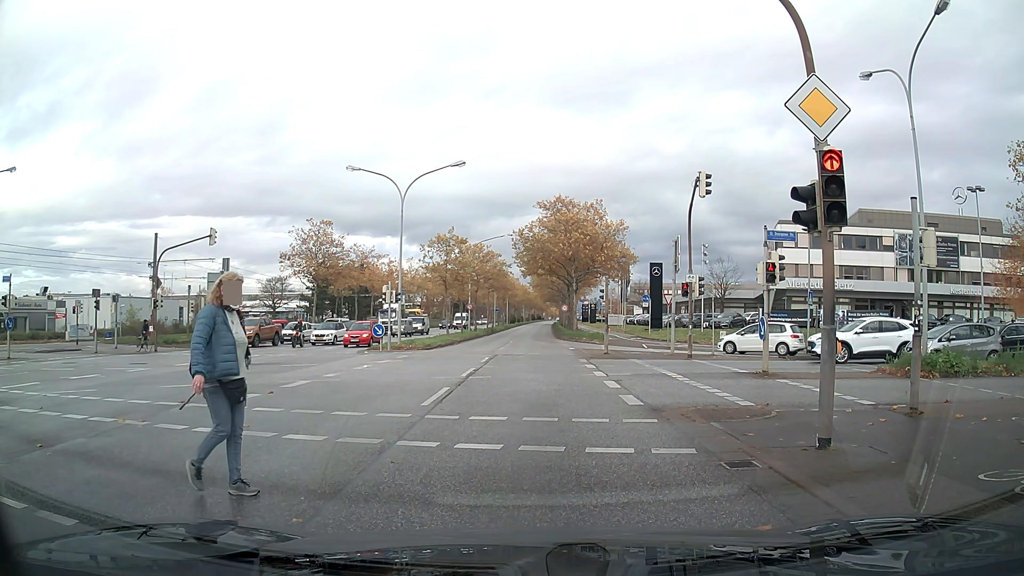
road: primary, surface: asphalt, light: Day
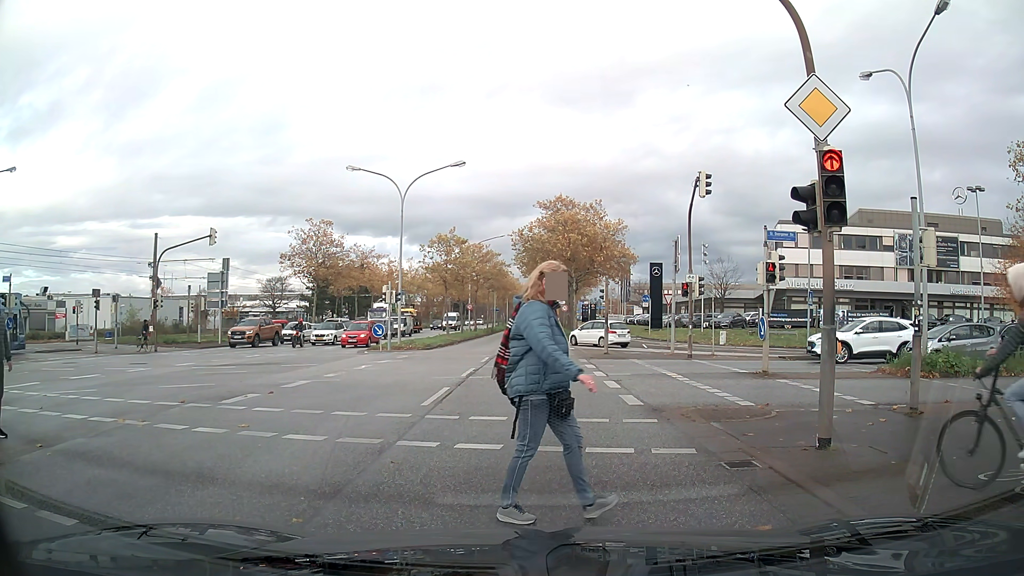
(0.0, 0.0) m; 0°
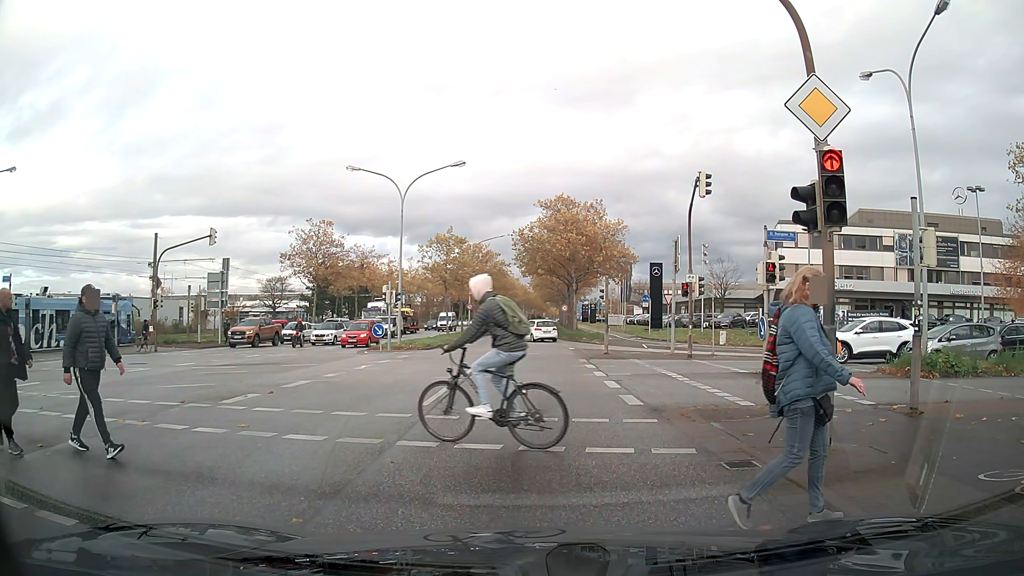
(0.0, 0.0) m; 0°
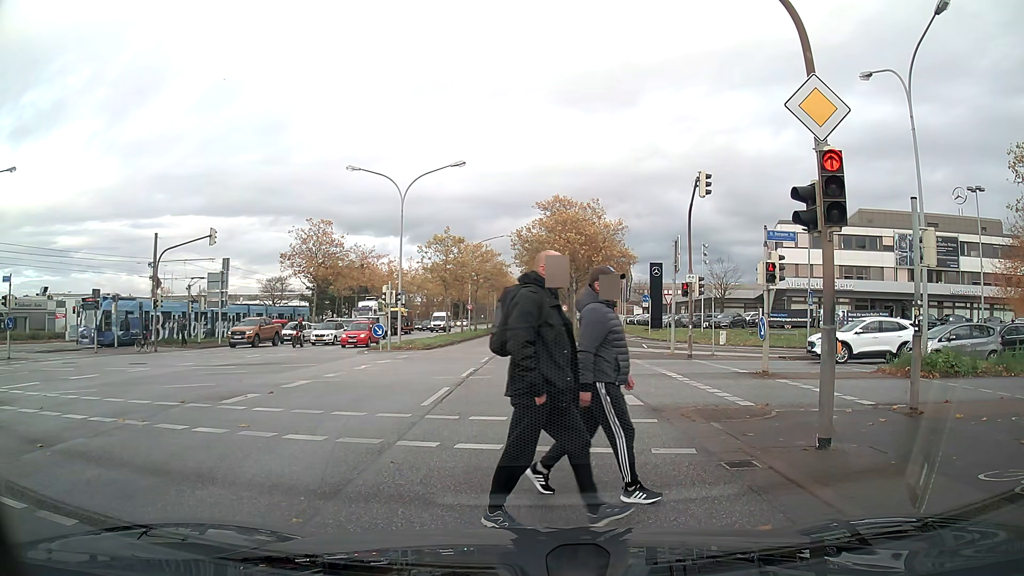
(0.0, 0.0) m; 0°
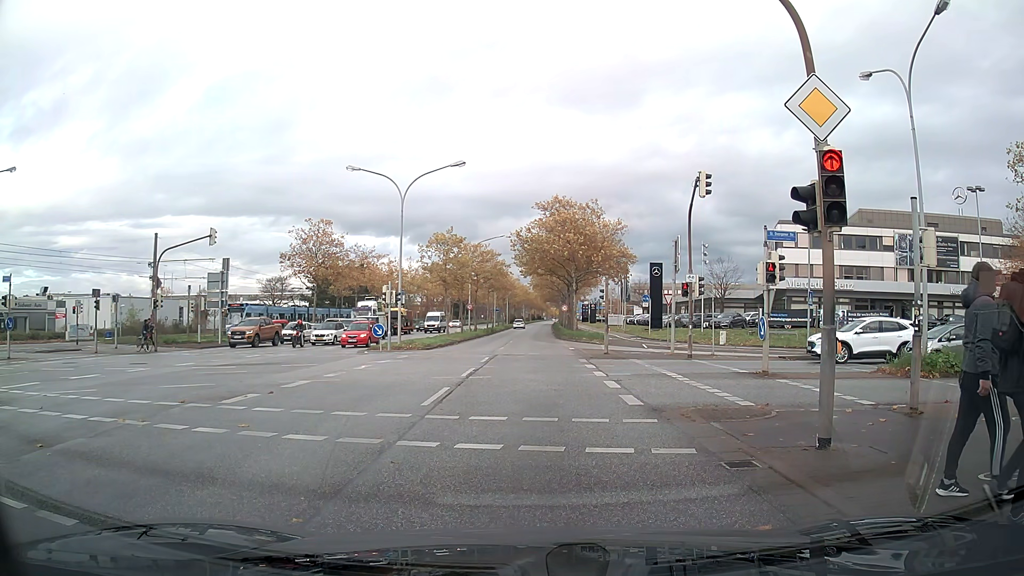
(0.0, 0.0) m; 0°
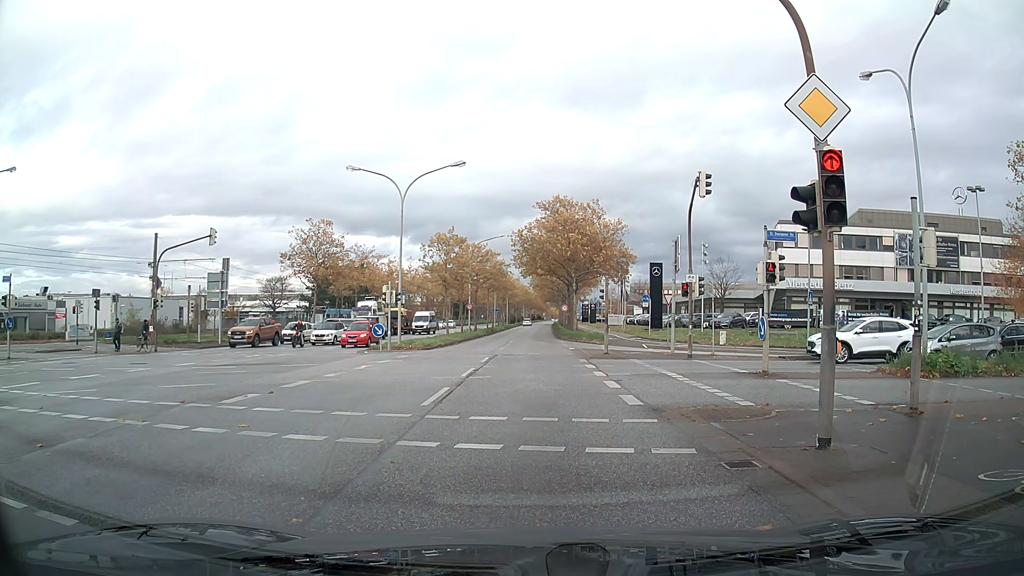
(0.0, 0.0) m; 0°
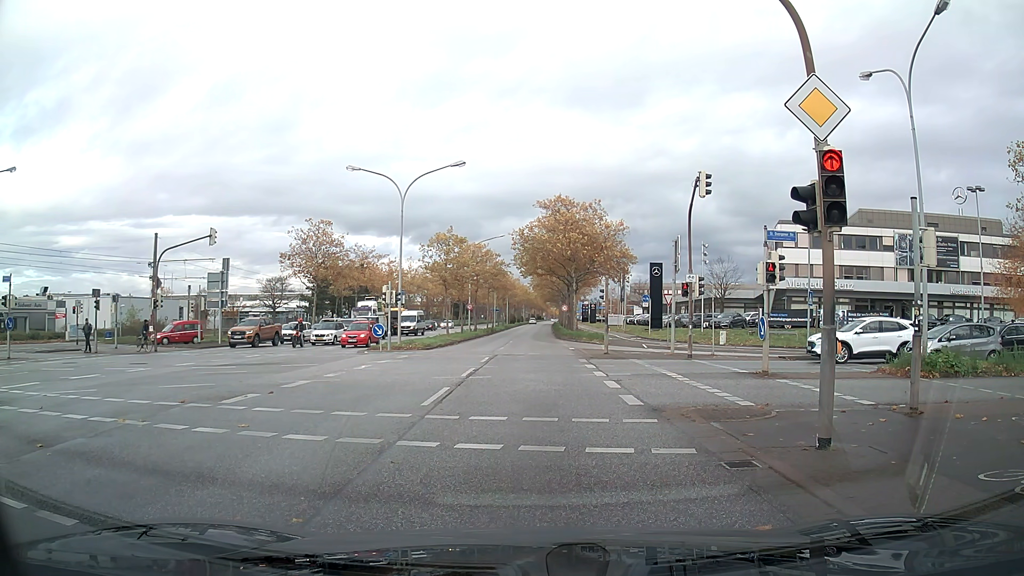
(0.0, 0.0) m; 0°
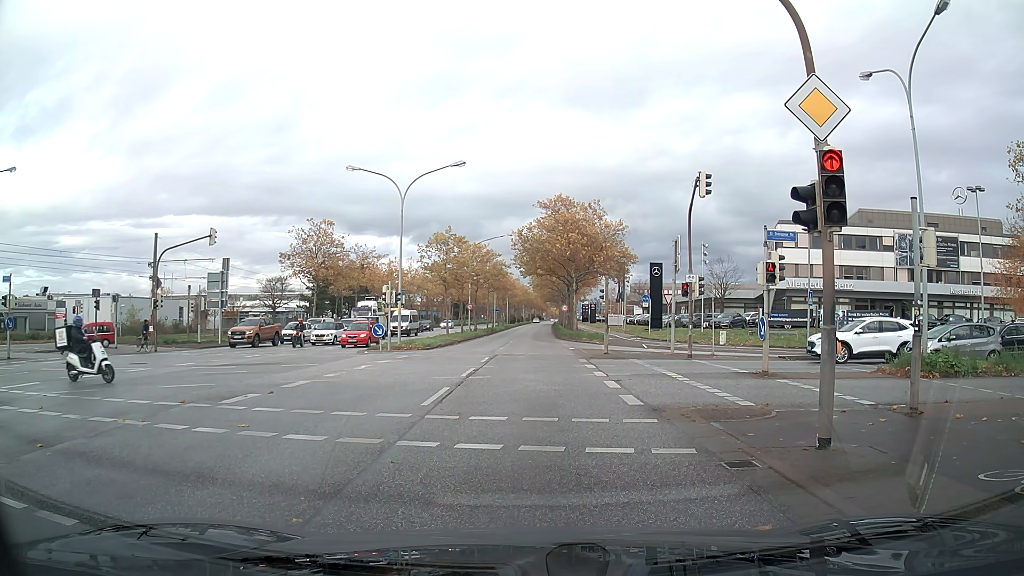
(0.0, 0.0) m; 0°
(0, +10) (0, +20) (+1, +30) (+1, +40) (+1, +50) (+1, +60) (+1, +70) (+1, +80) (+2, +90) (+2, +100) m
